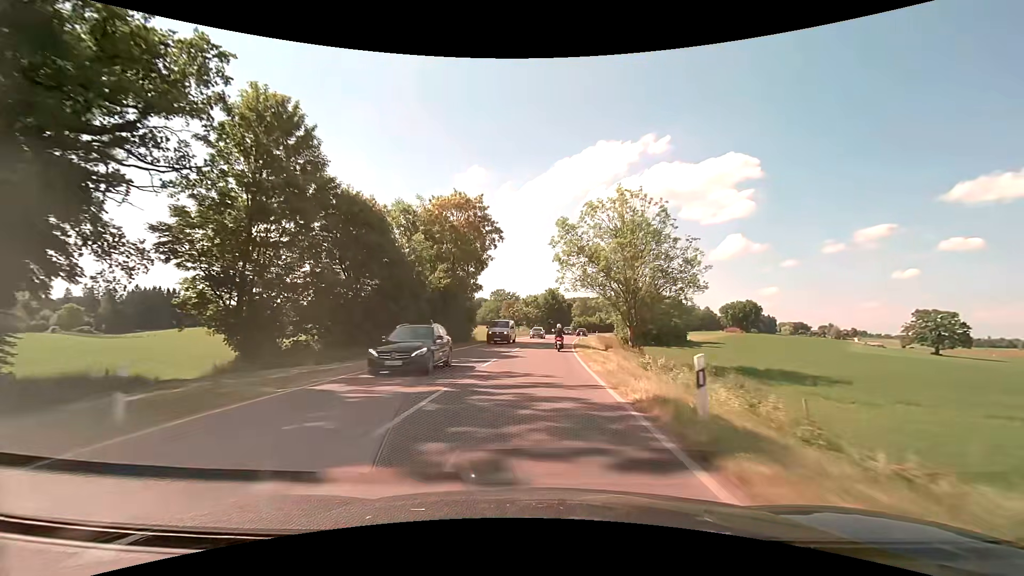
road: secondary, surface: asphalt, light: Day
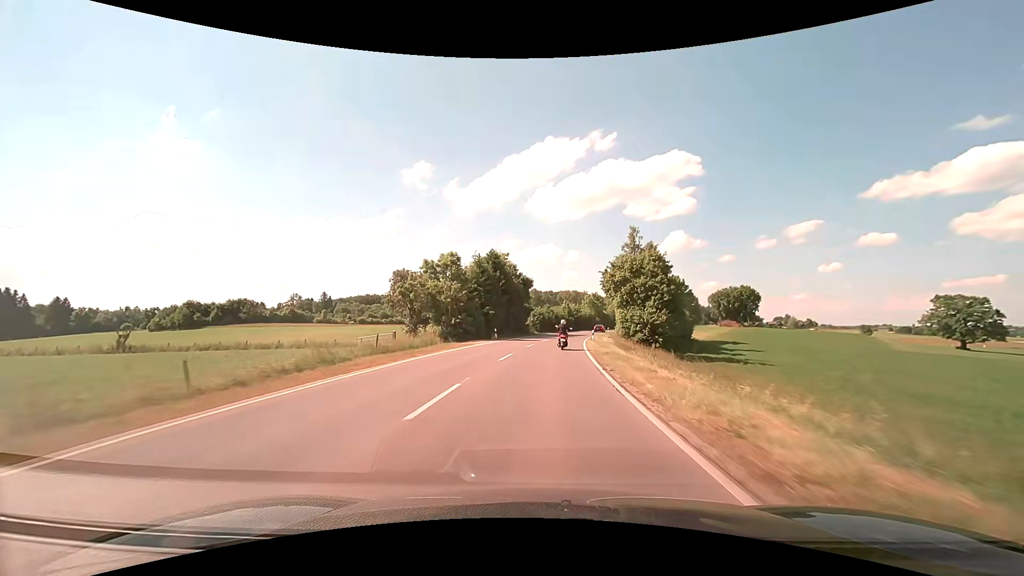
(+2.5, +58.5) m; +6°
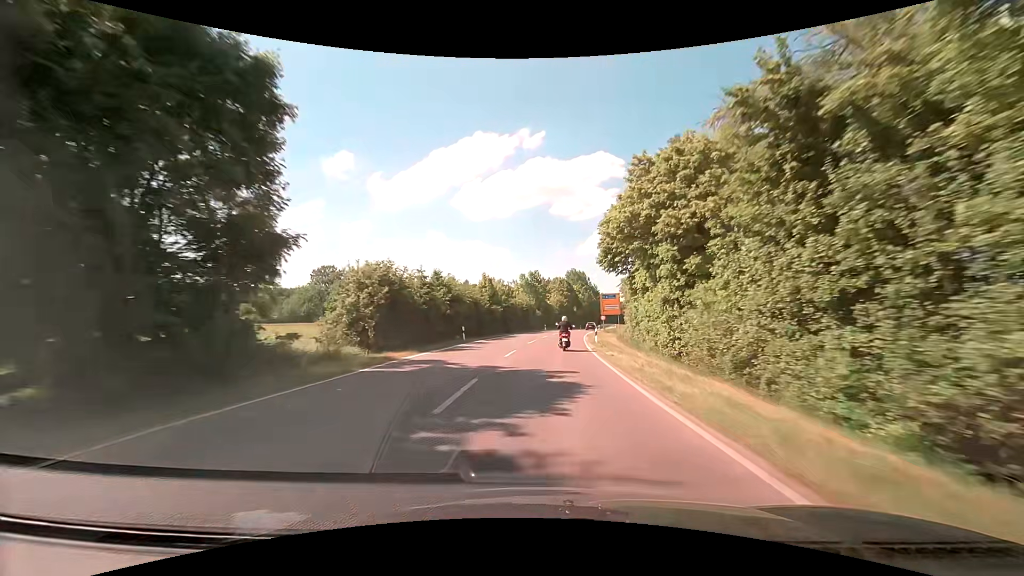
(+3.8, +59.1) m; +8°
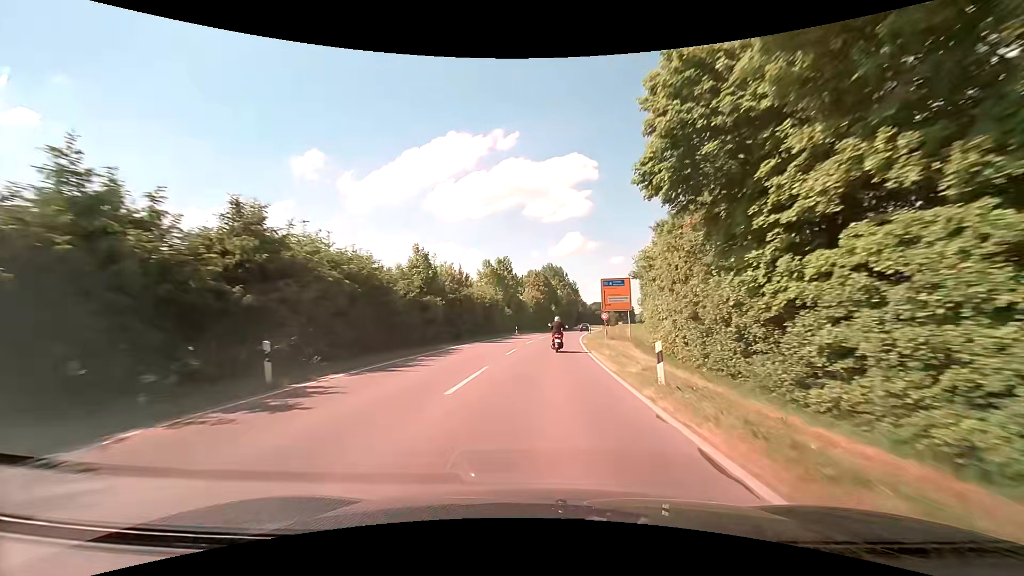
(+0.6, +21.9) m; +3°
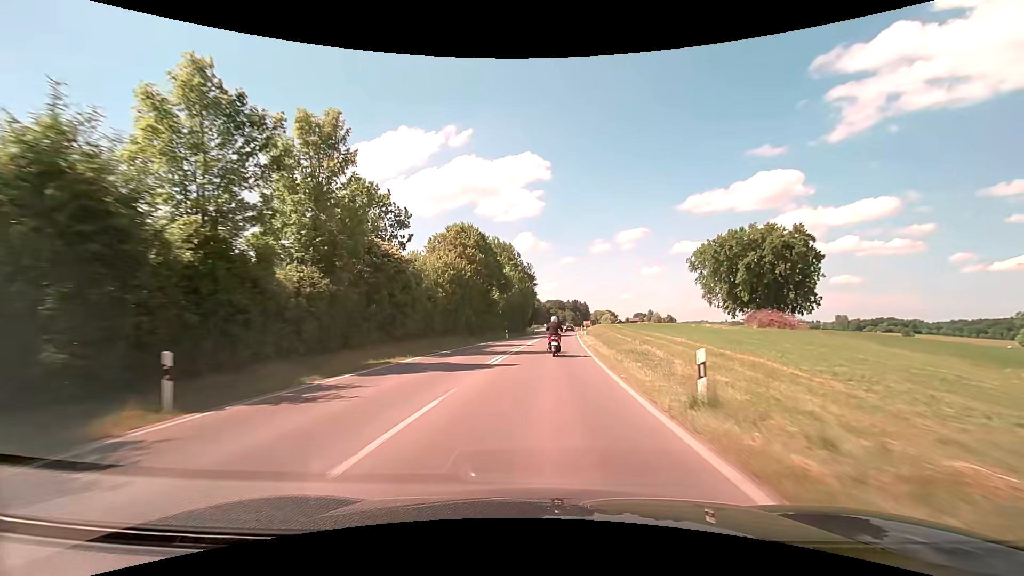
(+2.9, +52.6) m; +6°
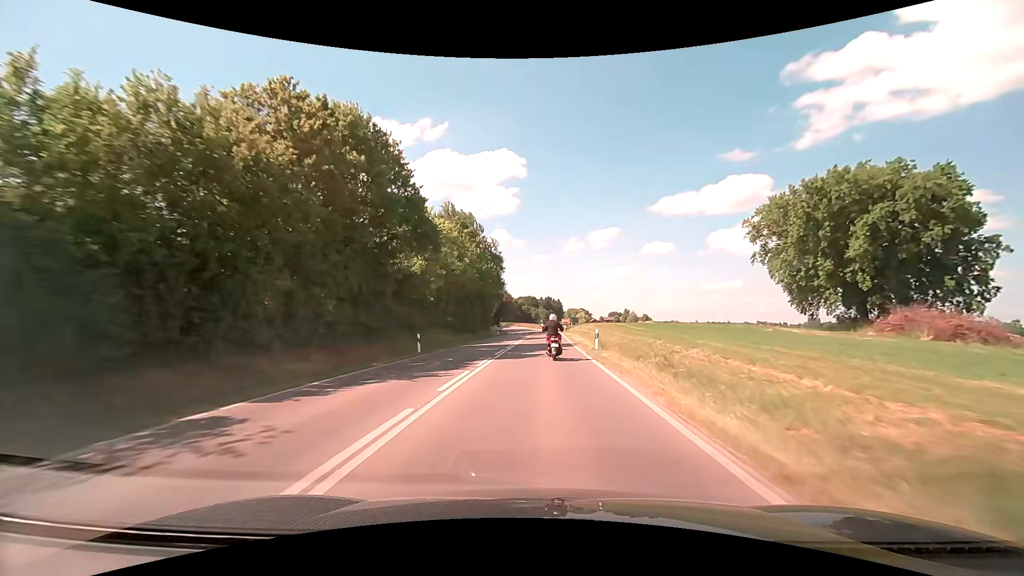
(+0.8, +32.0) m; +3°
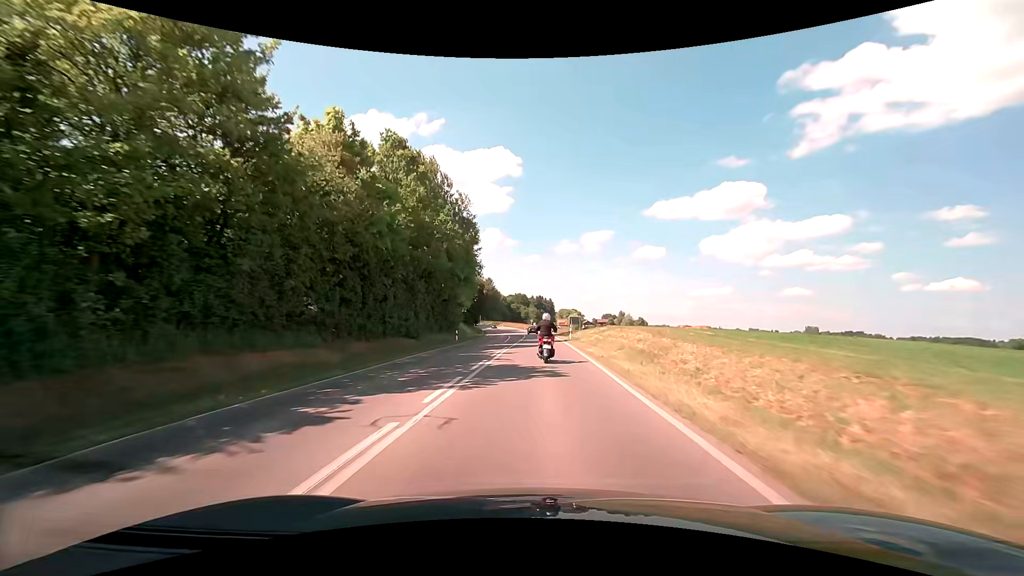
(+0.3, +30.8) m; +1°
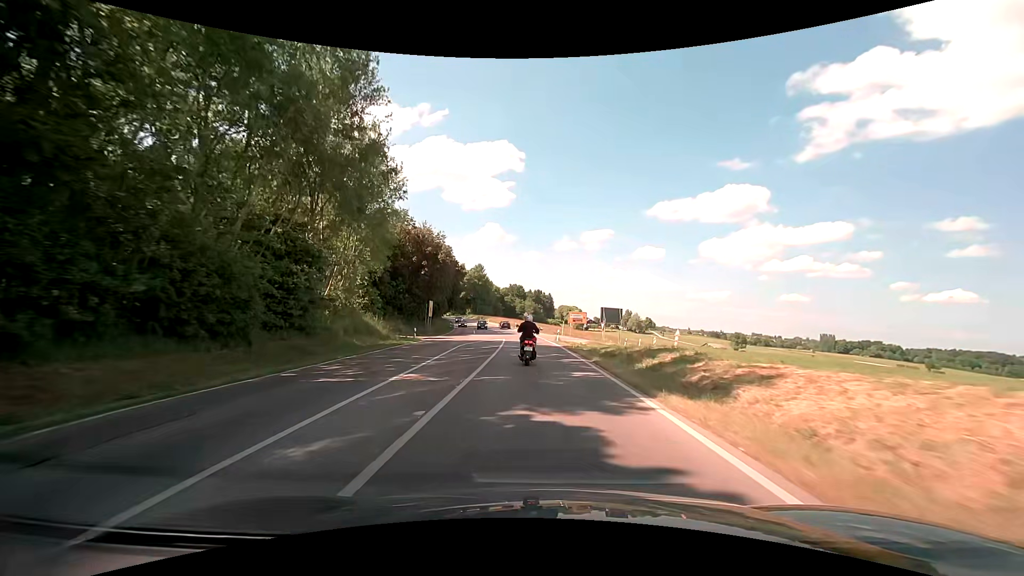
(+0.1, +50.2) m; 0°
(0, +10) (0, +20) (0, +30) (-1, +40) (-1, +50) (-2, +60) (-3, +70) (-4, +80) (-5, +90) (-7, +100) m
